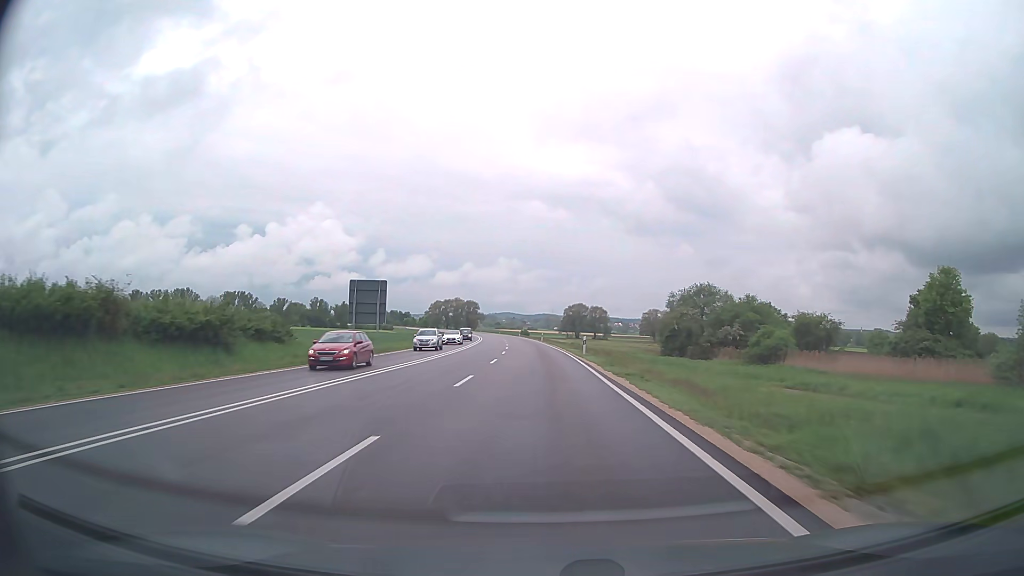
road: trunk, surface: asphalt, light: Day
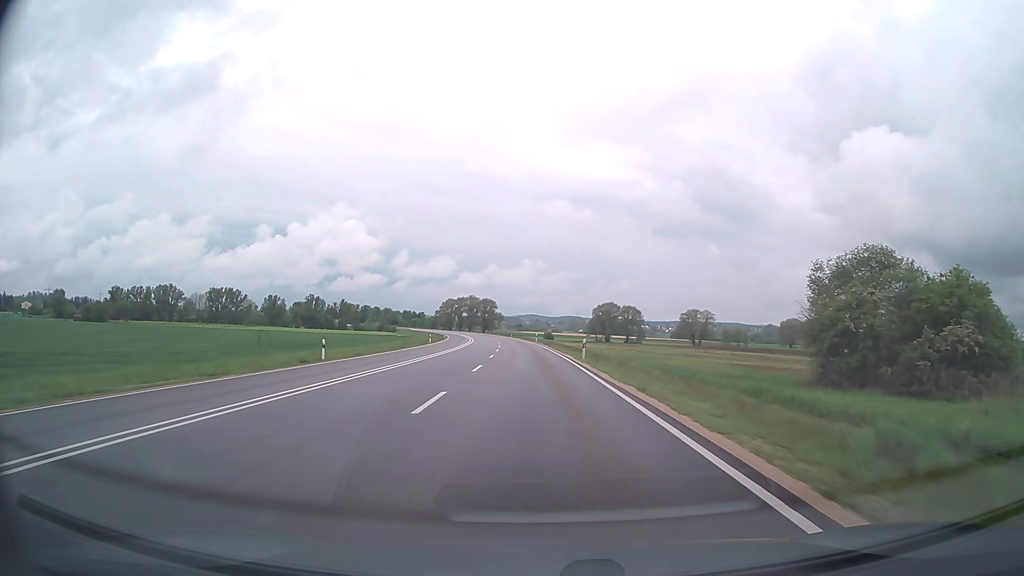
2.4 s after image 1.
(-0.9, +53.7) m; -2°
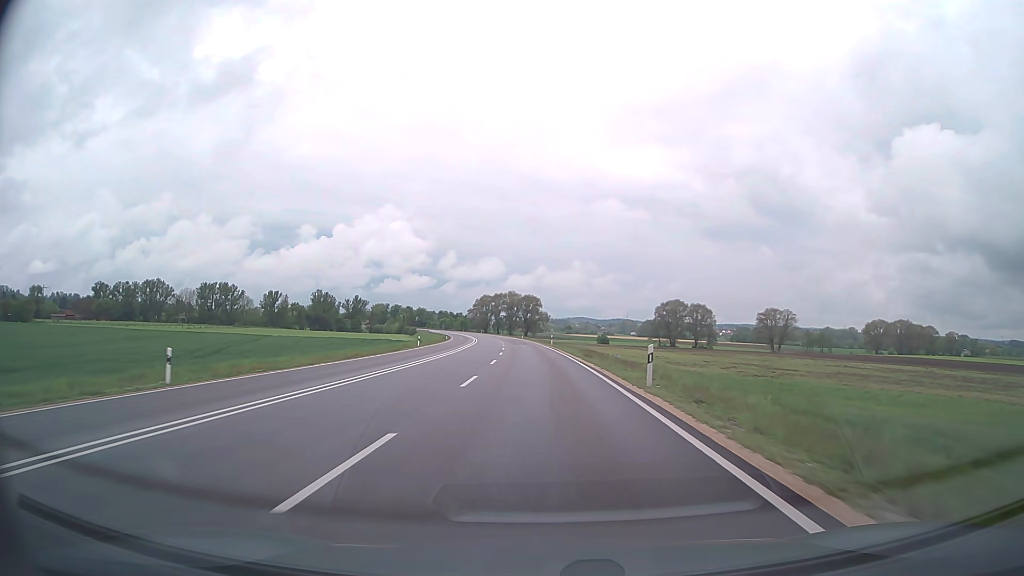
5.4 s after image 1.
(-2.2, +66.6) m; -4°
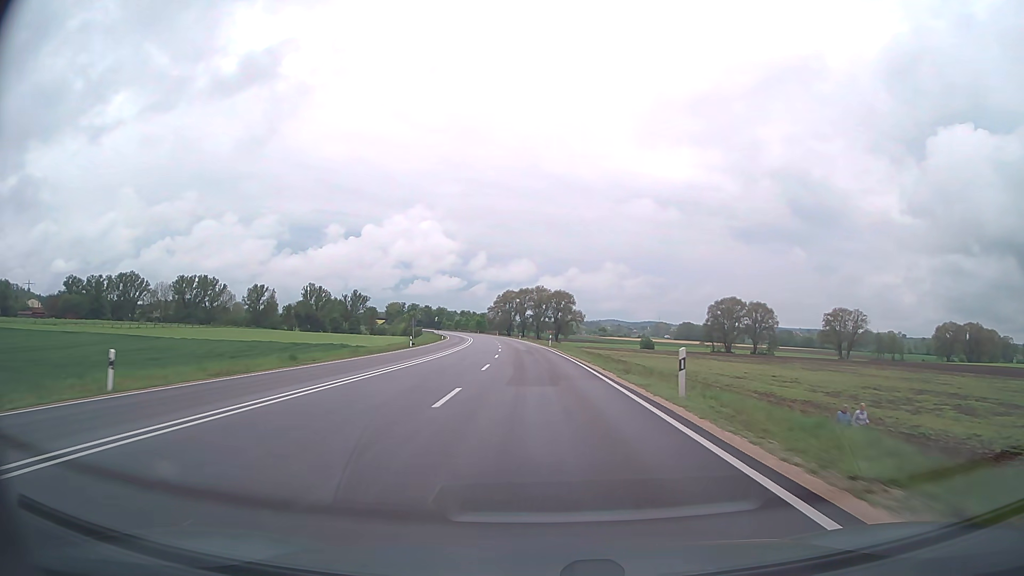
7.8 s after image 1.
(-1.3, +53.2) m; -3°
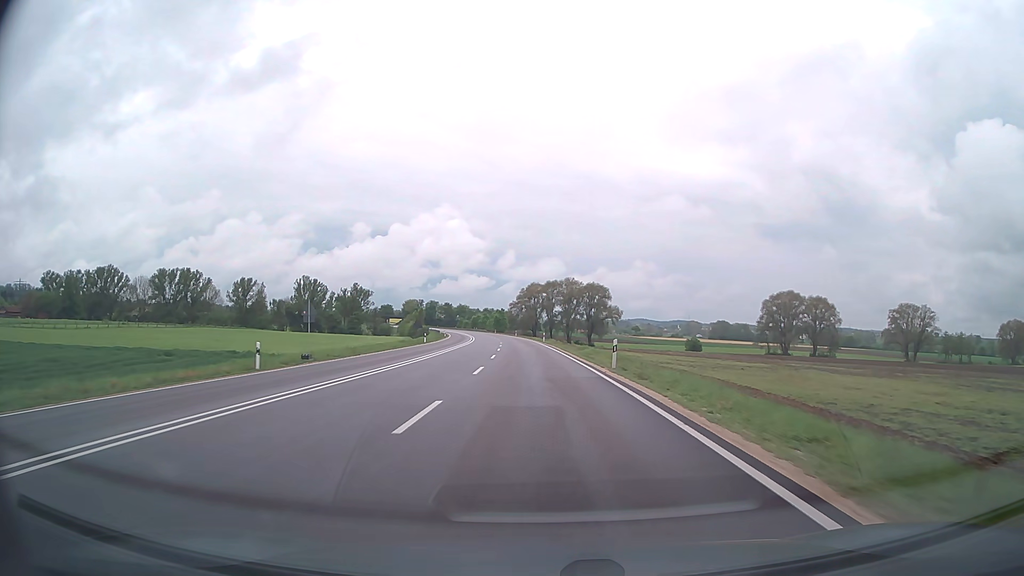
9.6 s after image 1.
(-0.8, +39.6) m; -2°
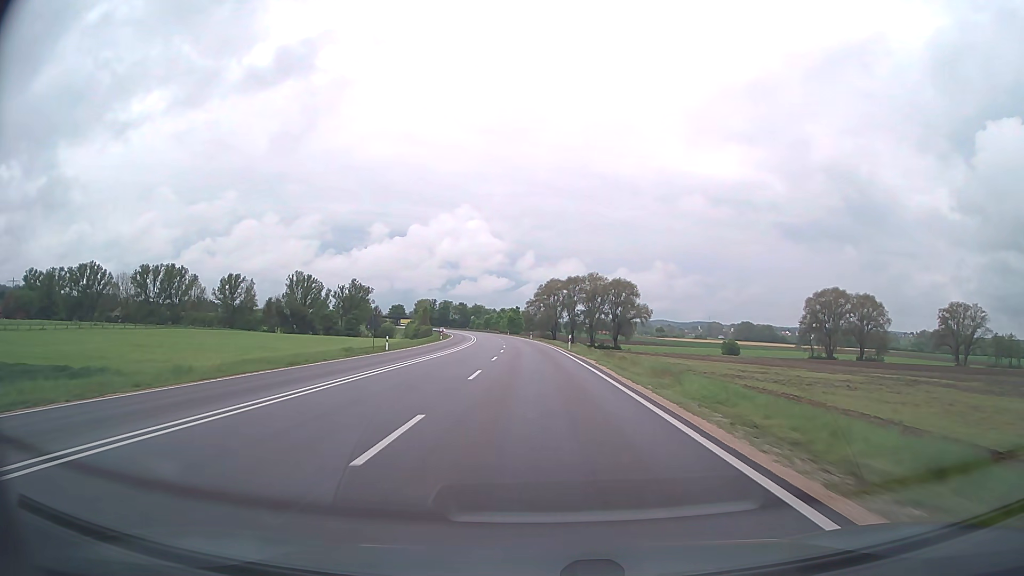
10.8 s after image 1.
(-0.4, +26.1) m; -2°
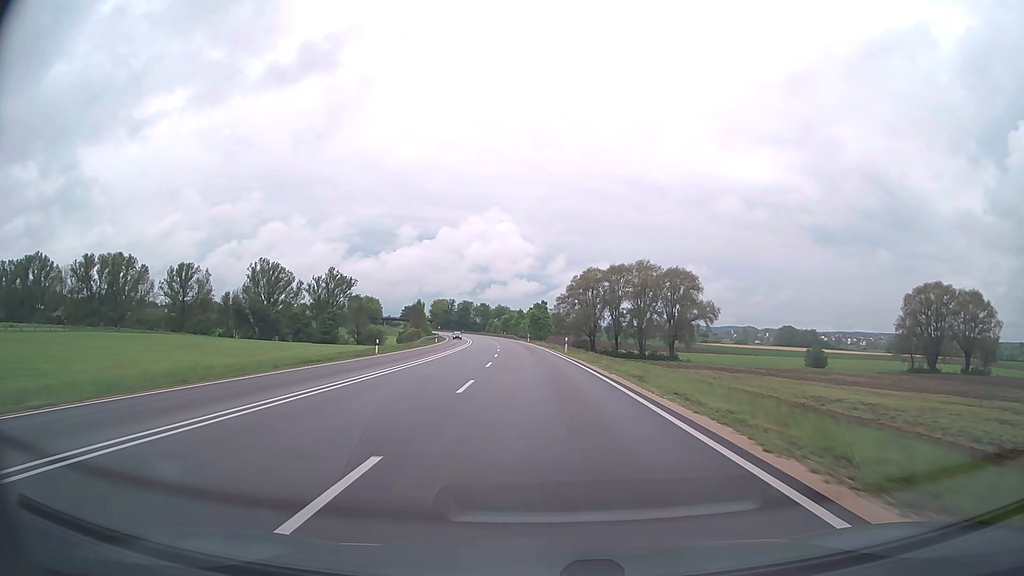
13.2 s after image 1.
(-1.2, +51.8) m; -2°
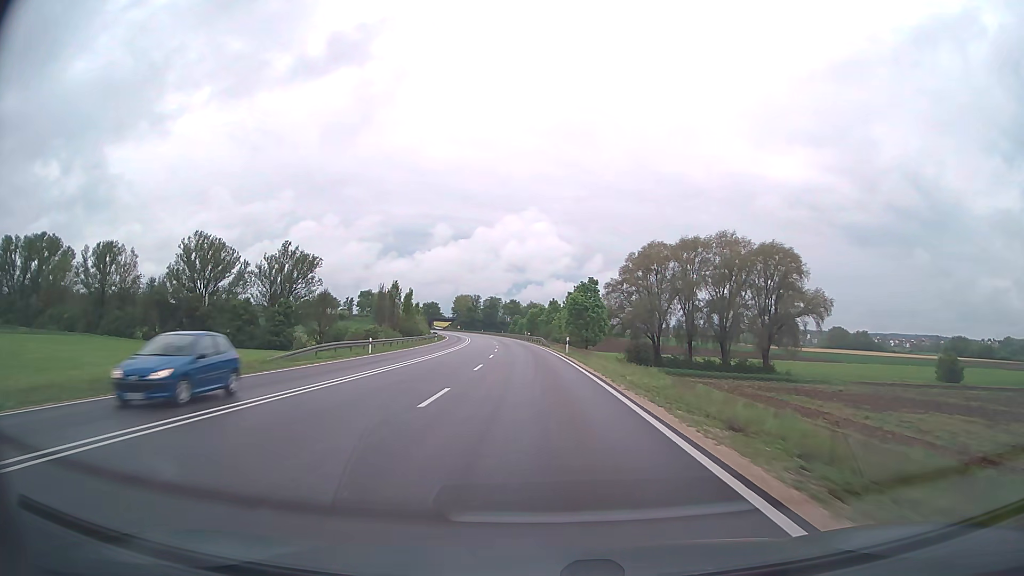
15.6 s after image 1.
(-1.3, +51.4) m; -3°
(0, +10) (0, +20) (-1, +30) (-1, +40) (-2, +50) (-2, +60) (-3, +70) (-4, +80) (-4, +90) (-5, +100) m
